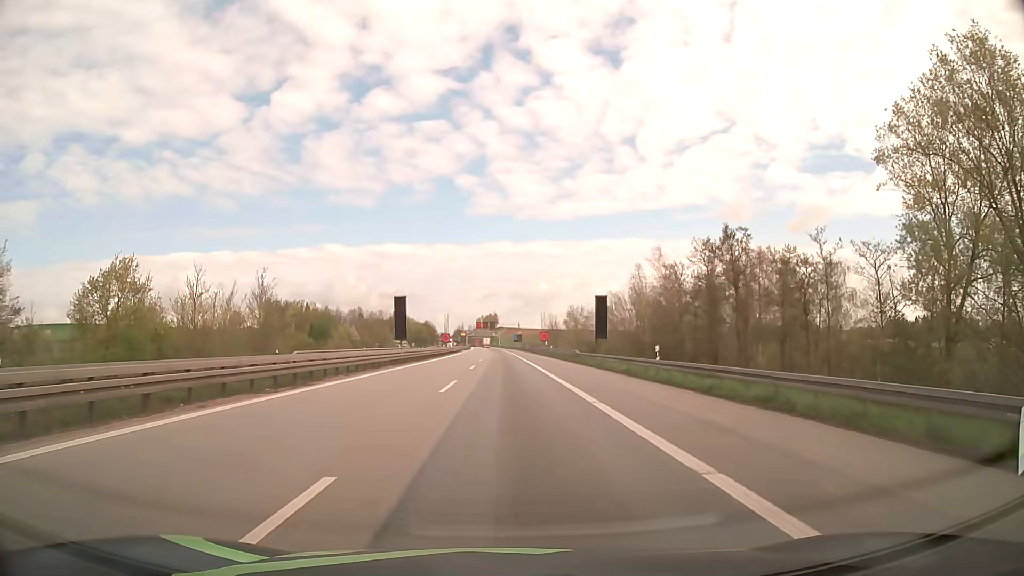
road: motorway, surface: asphalt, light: Day
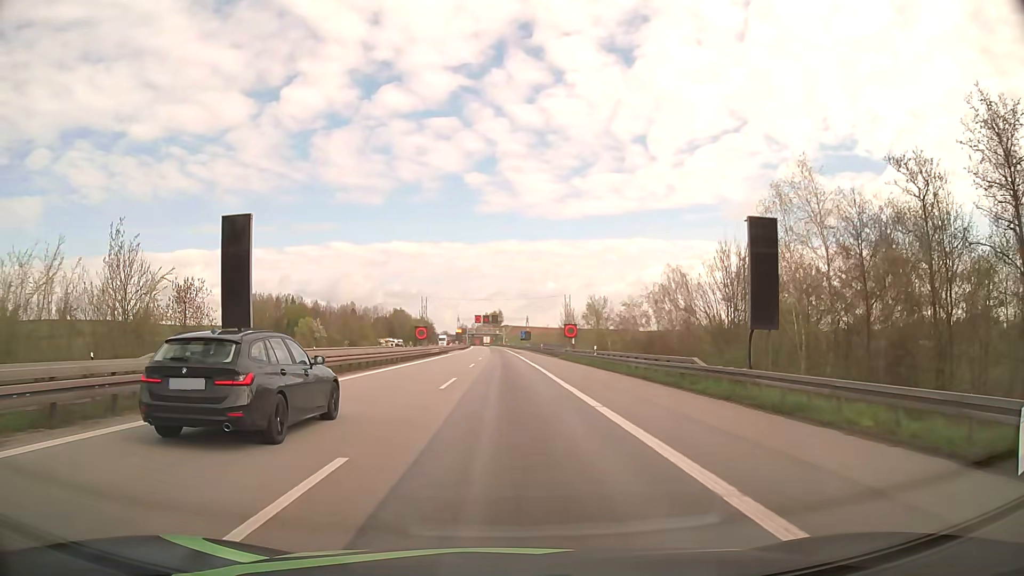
(-0.1, +35.2) m; 0°
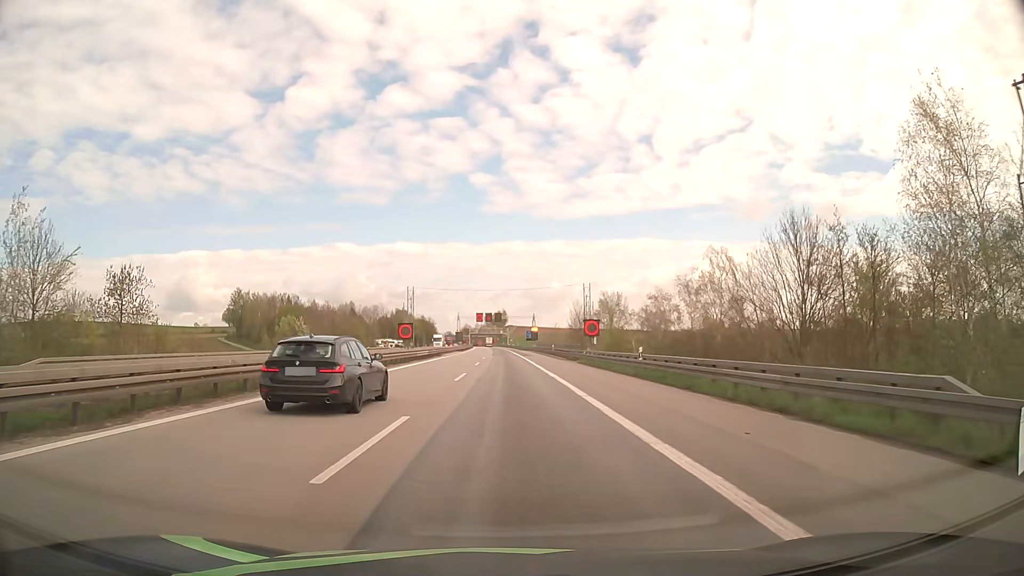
(0.0, +13.4) m; 0°
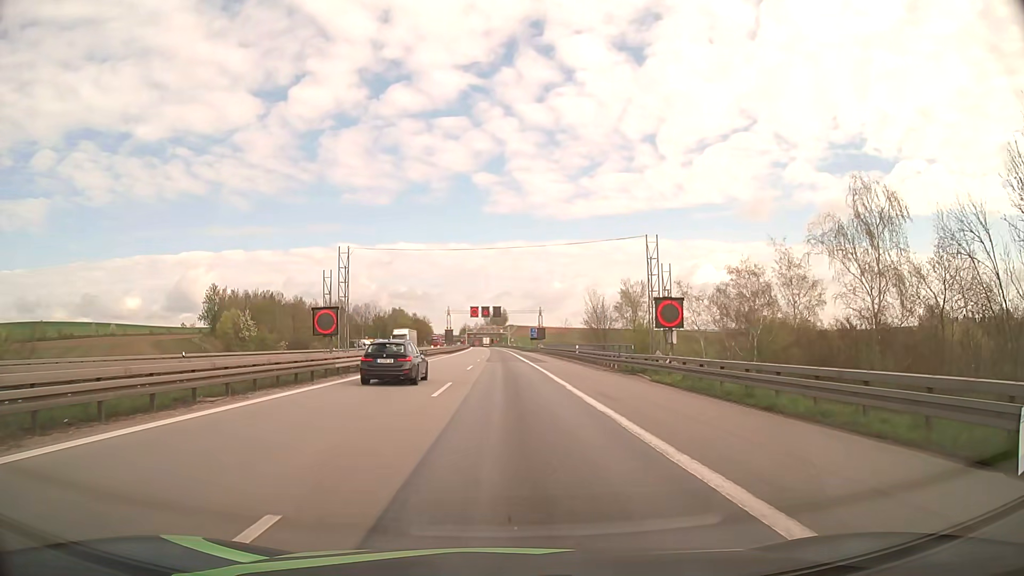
(-0.1, +25.3) m; 0°
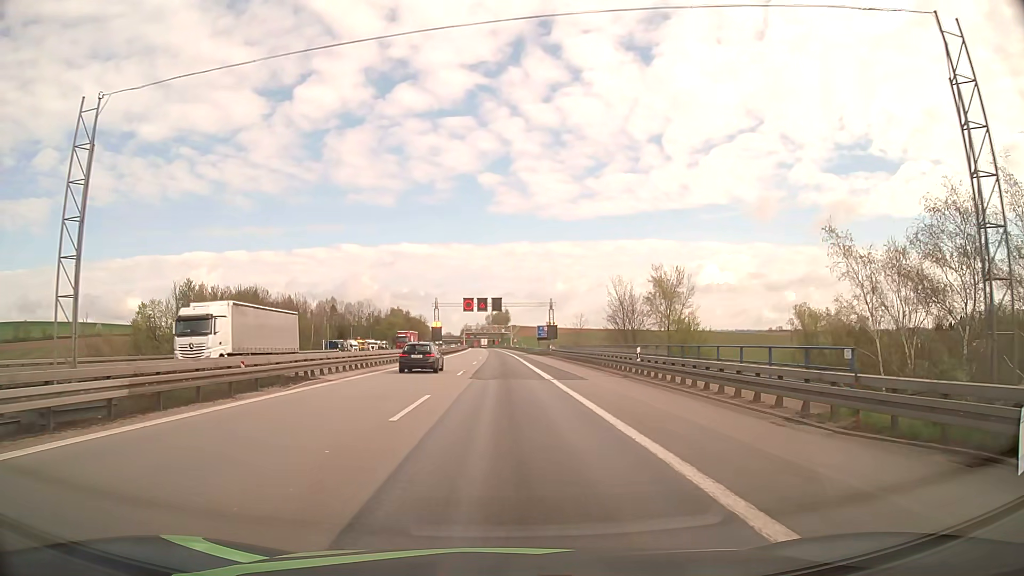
(0.0, +23.4) m; -1°
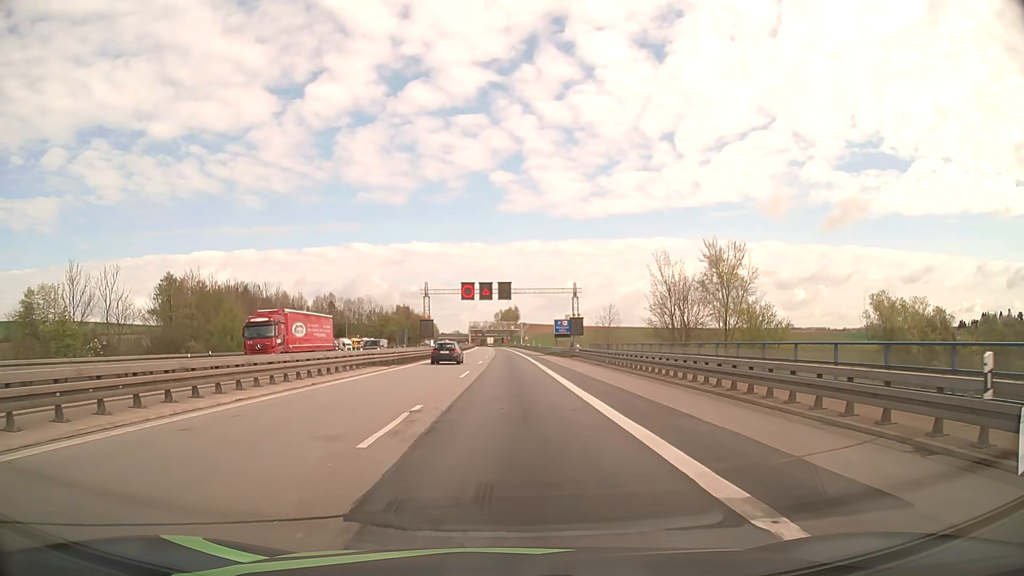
(0.0, +21.3) m; -1°
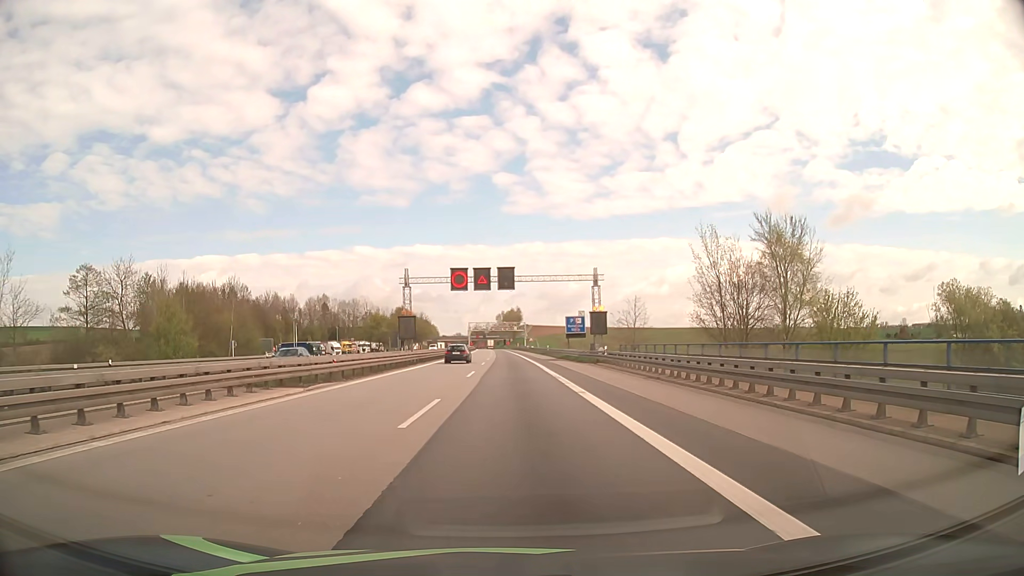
(0.0, +15.5) m; 0°
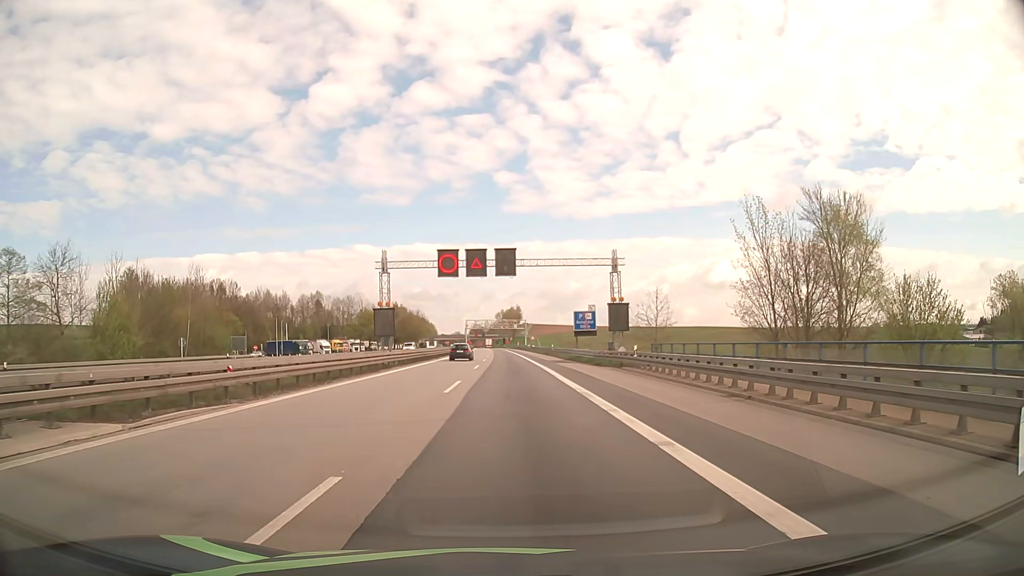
(0.0, +10.4) m; 0°
(0, +10) (0, +20) (0, +30) (0, +40) (0, +50) (0, +60) (0, +70) (0, +80) (0, +90) (-1, +100) m
